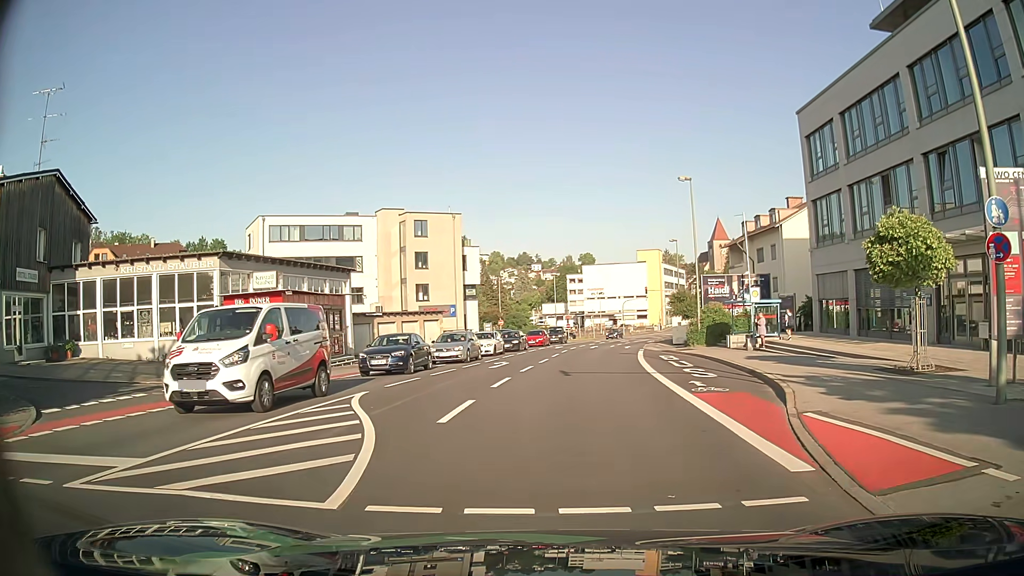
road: tertiary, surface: asphalt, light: Day
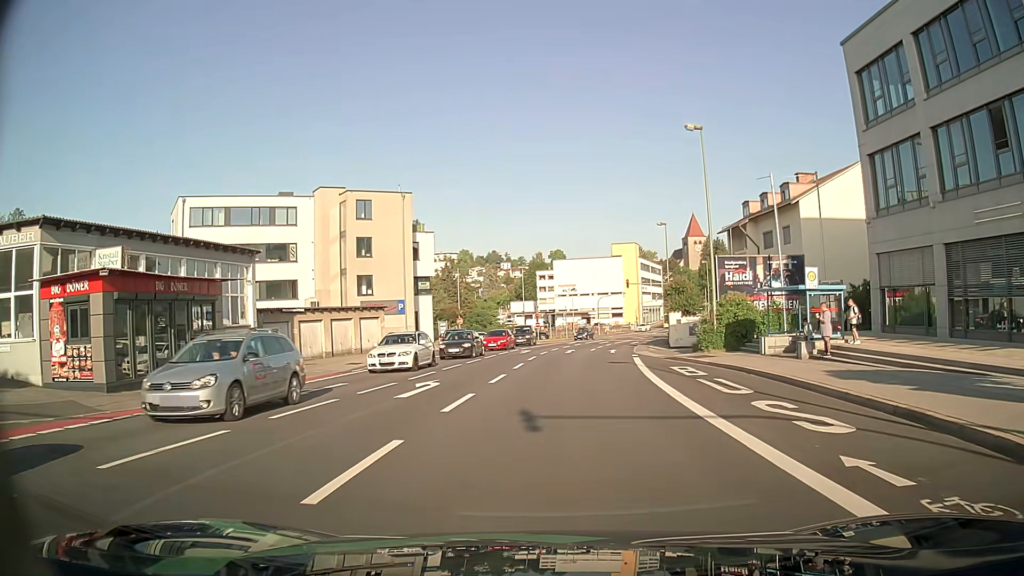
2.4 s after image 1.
(+0.3, +11.0) m; +3°
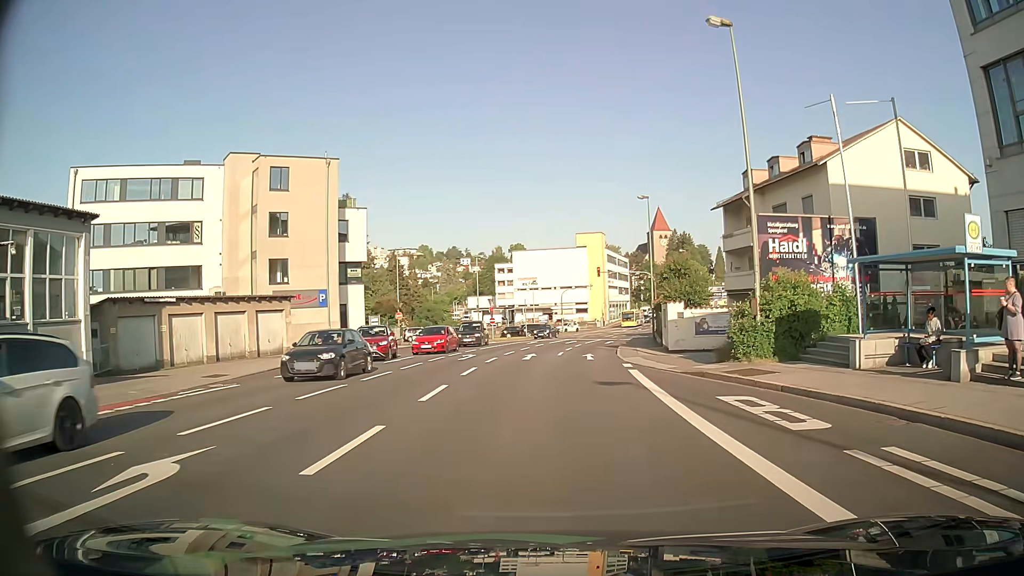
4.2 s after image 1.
(+0.2, +11.1) m; +4°
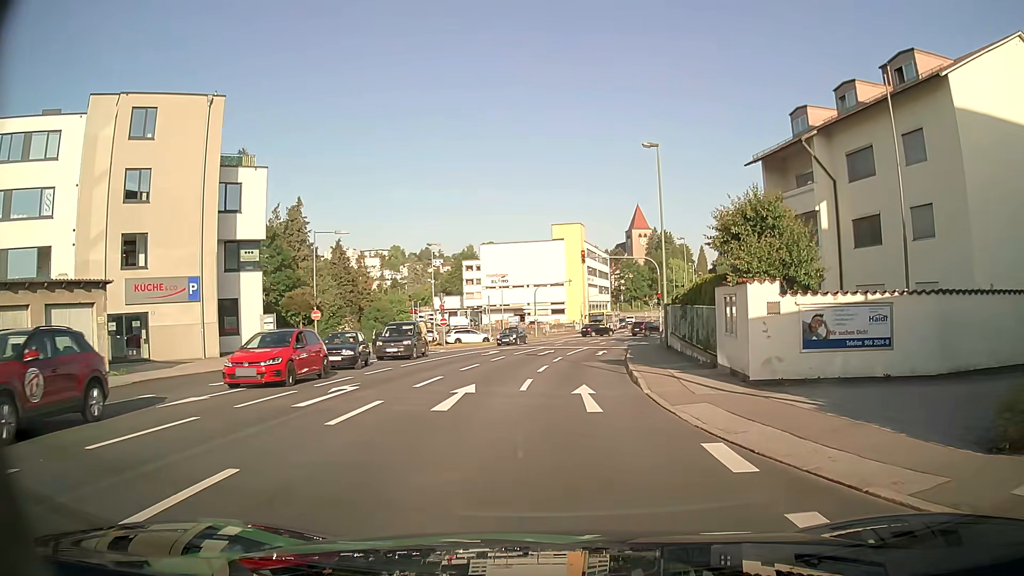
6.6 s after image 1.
(+0.3, +15.0) m; +2°
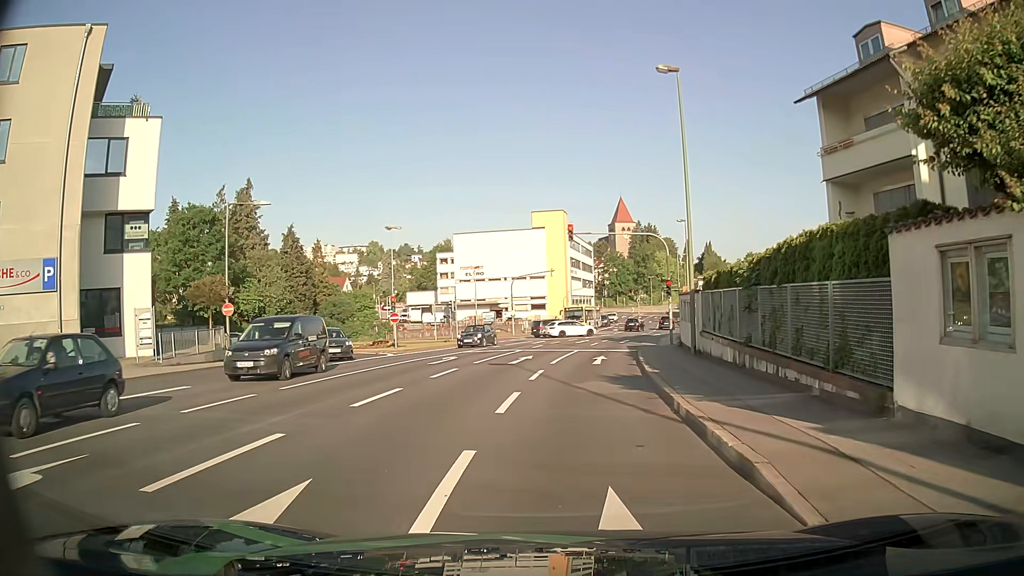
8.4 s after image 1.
(+0.1, +10.0) m; +2°
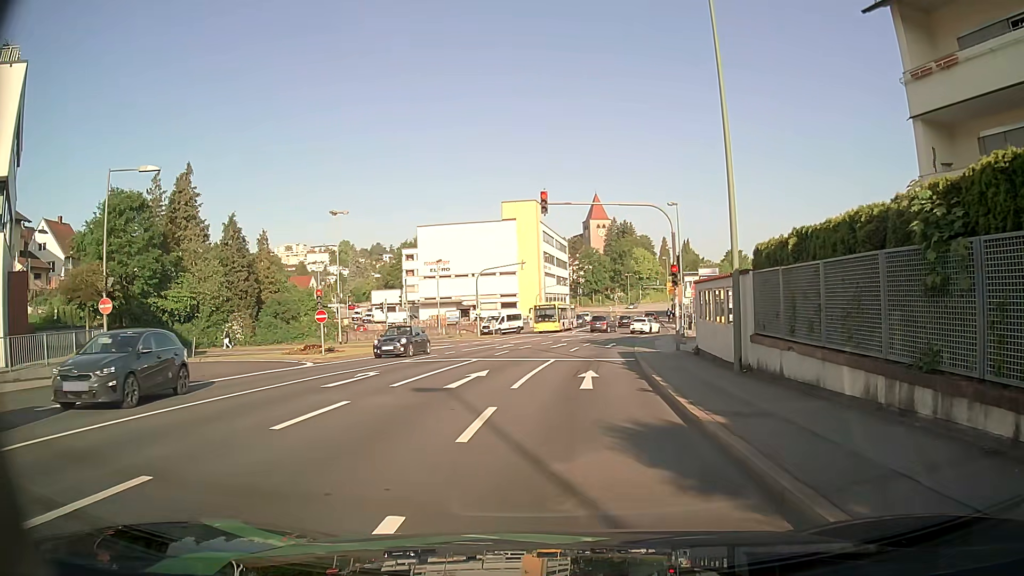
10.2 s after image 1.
(+0.2, +8.4) m; +3°
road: tertiary_link
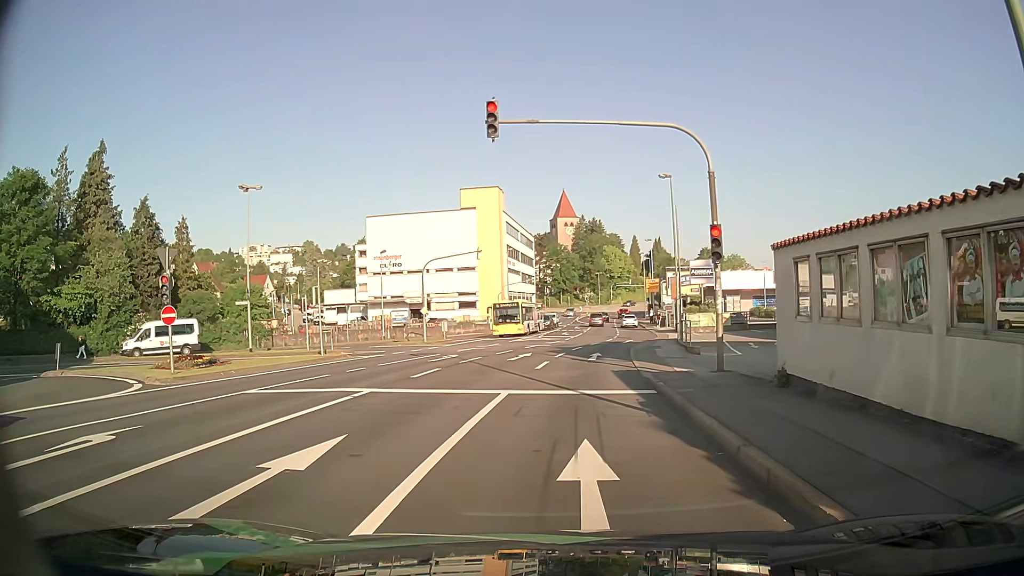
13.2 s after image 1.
(+0.2, +10.8) m; +3°
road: tertiary
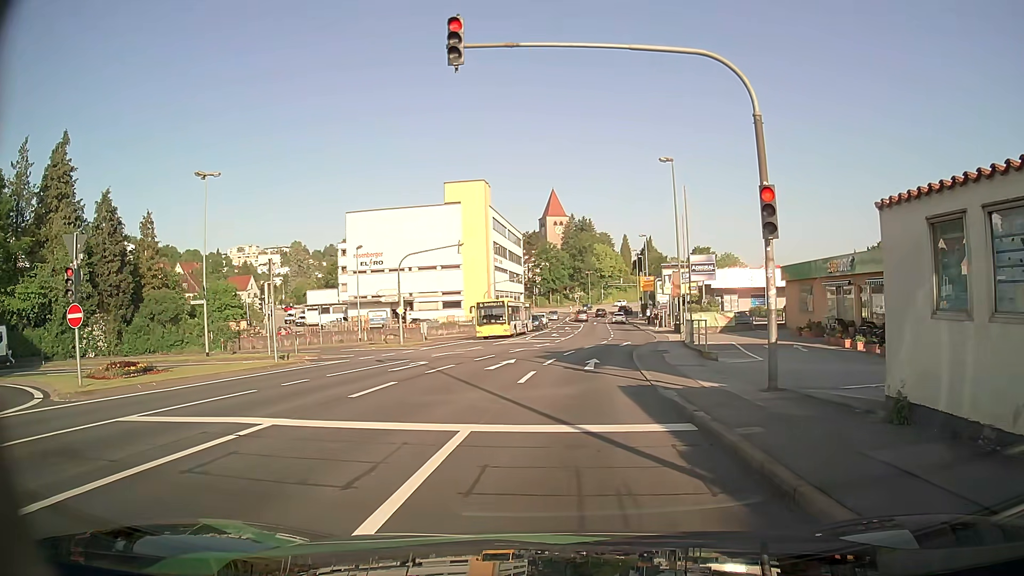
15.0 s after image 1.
(+0.1, +4.3) m; +2°
